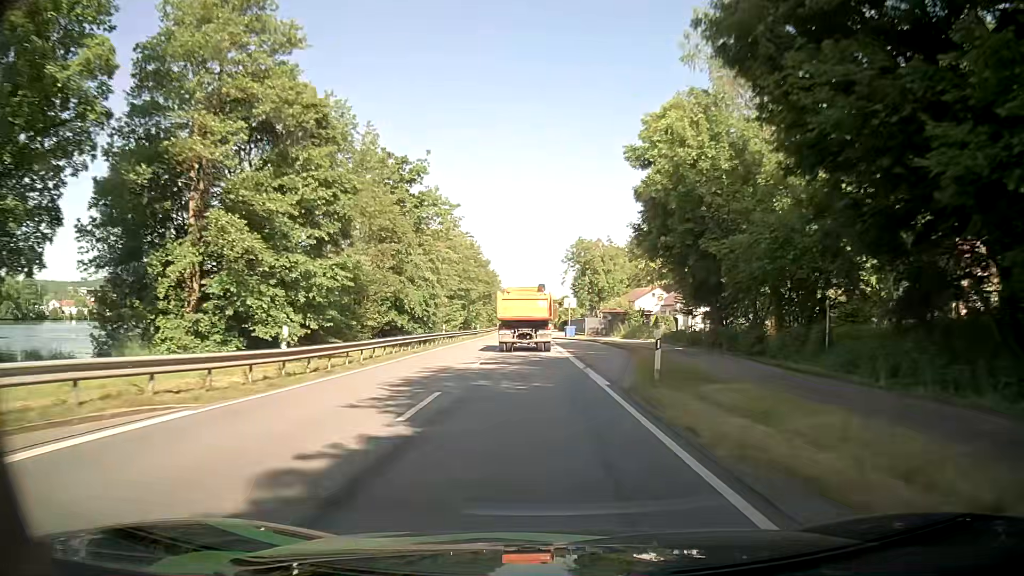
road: primary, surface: asphalt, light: Day
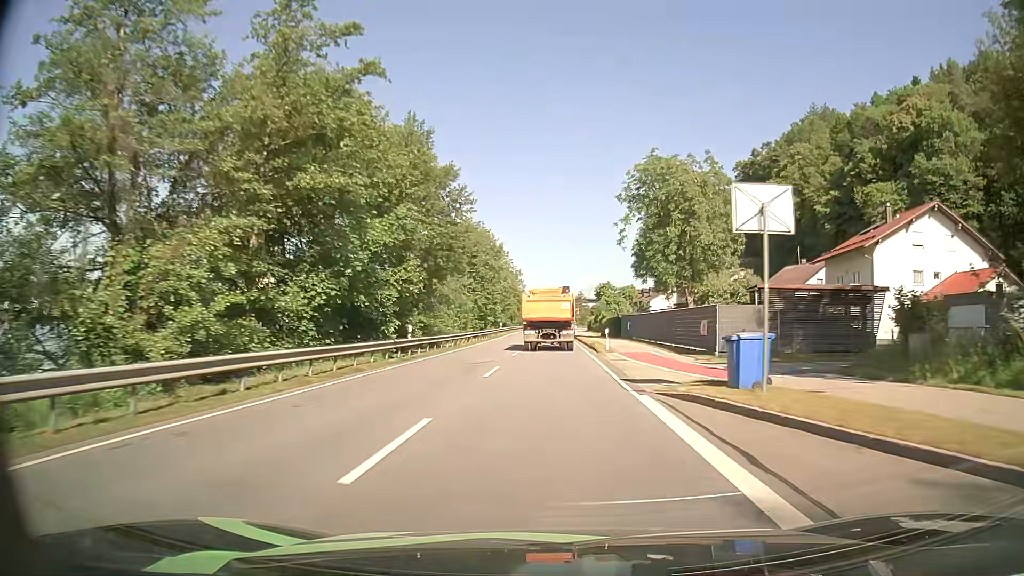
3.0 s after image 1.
(-1.1, +51.8) m; -2°
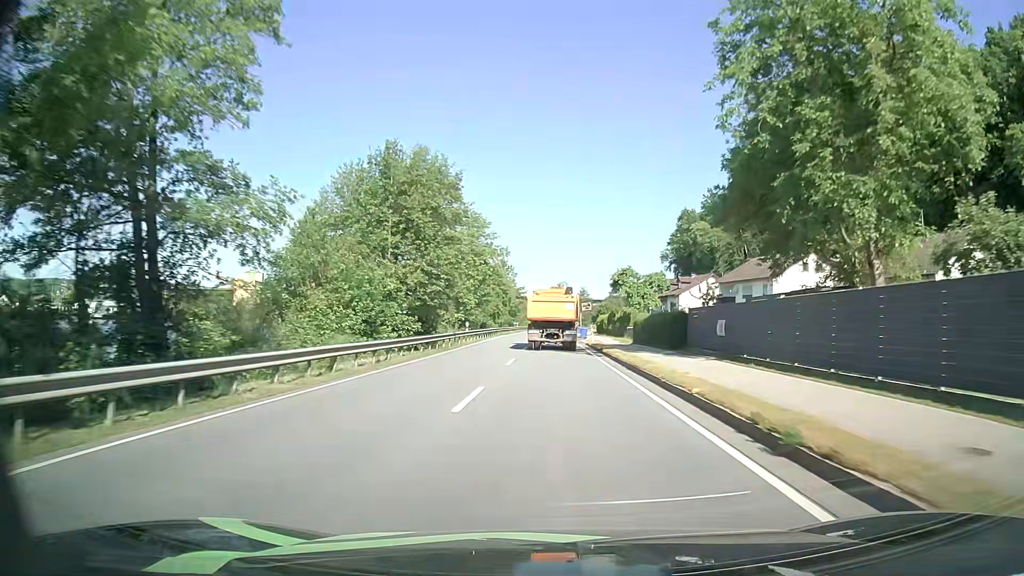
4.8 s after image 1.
(0.0, +31.2) m; 0°
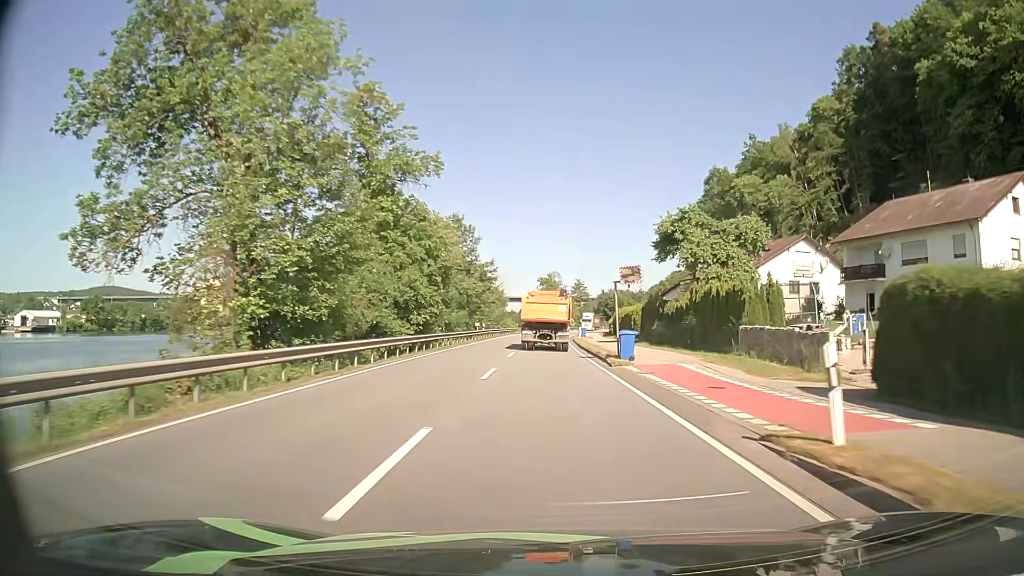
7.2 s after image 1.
(+0.3, +41.7) m; +1°
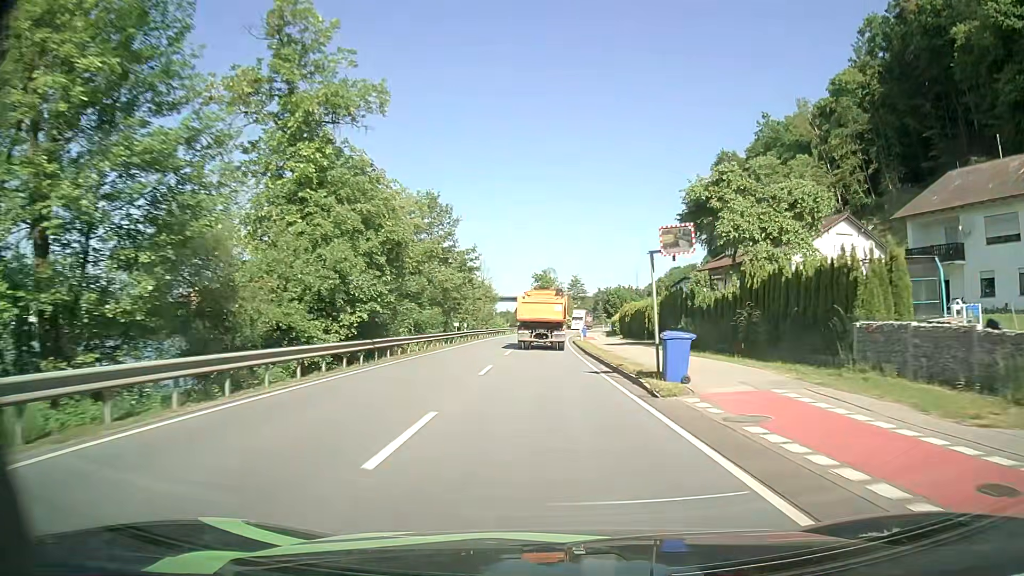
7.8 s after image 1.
(0.0, +10.4) m; 0°
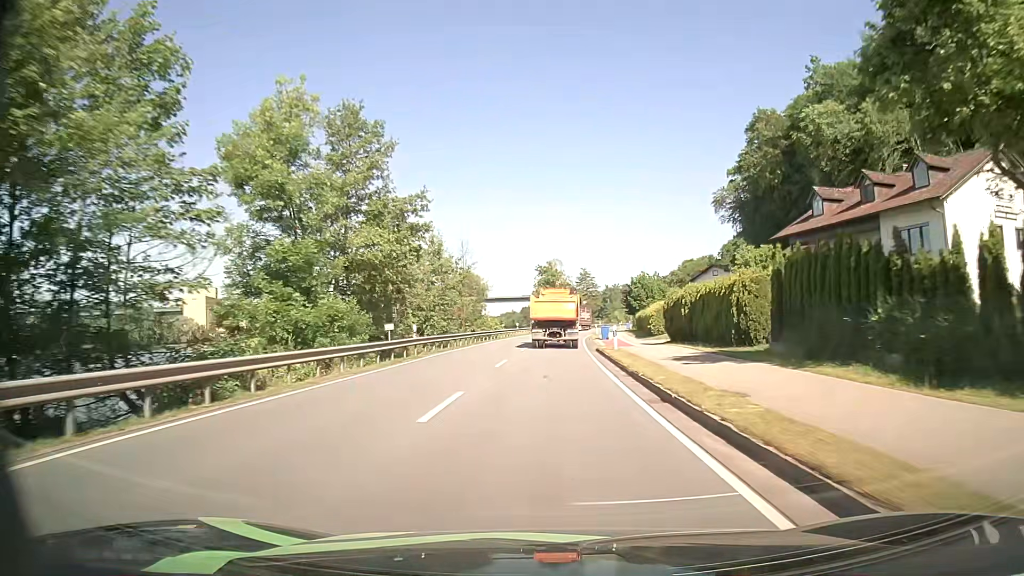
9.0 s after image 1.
(0.0, +20.9) m; 0°
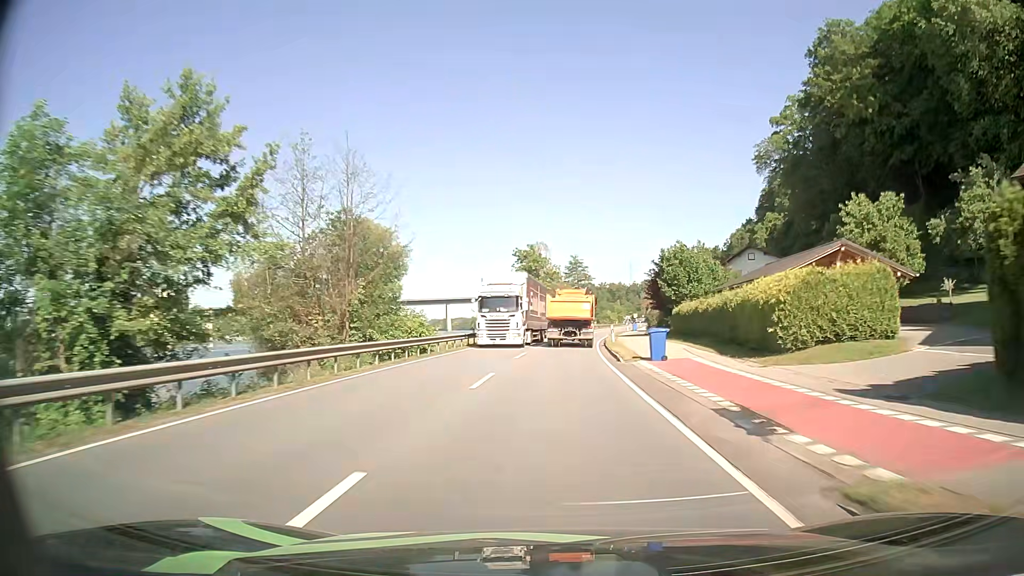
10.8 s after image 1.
(0.0, +31.3) m; +1°
